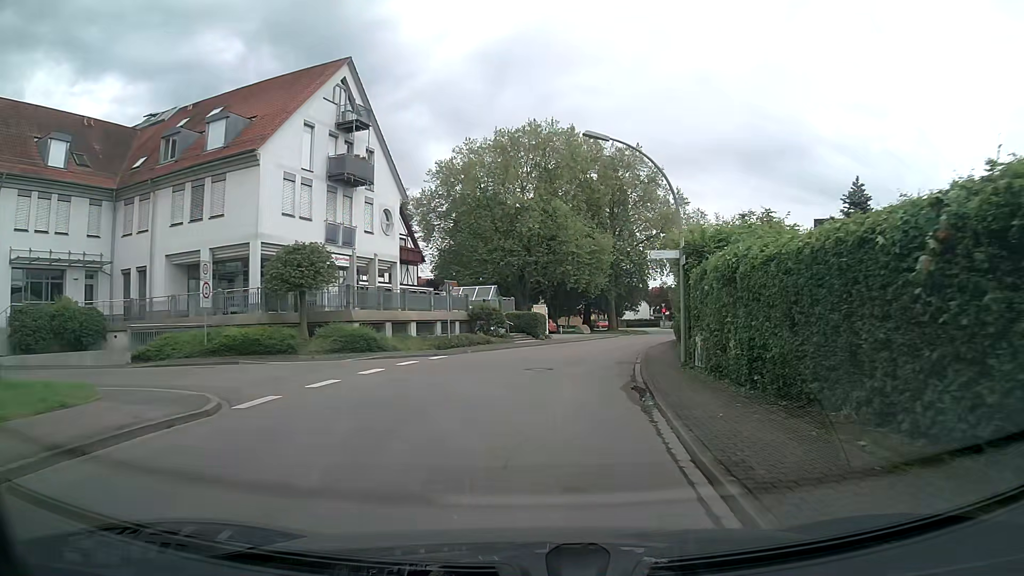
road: tertiary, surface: asphalt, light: Day
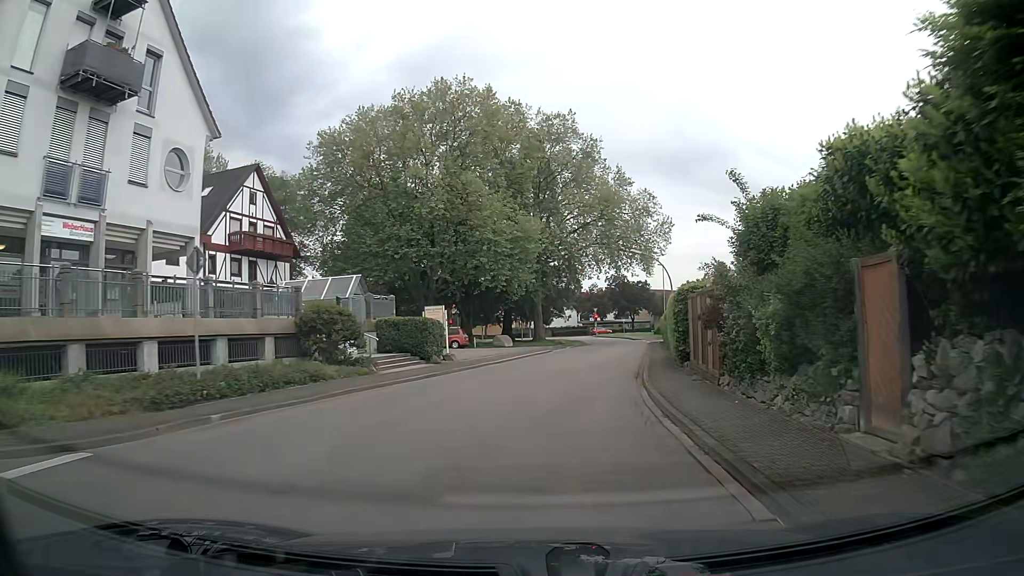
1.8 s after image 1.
(+1.0, +16.5) m; +7°
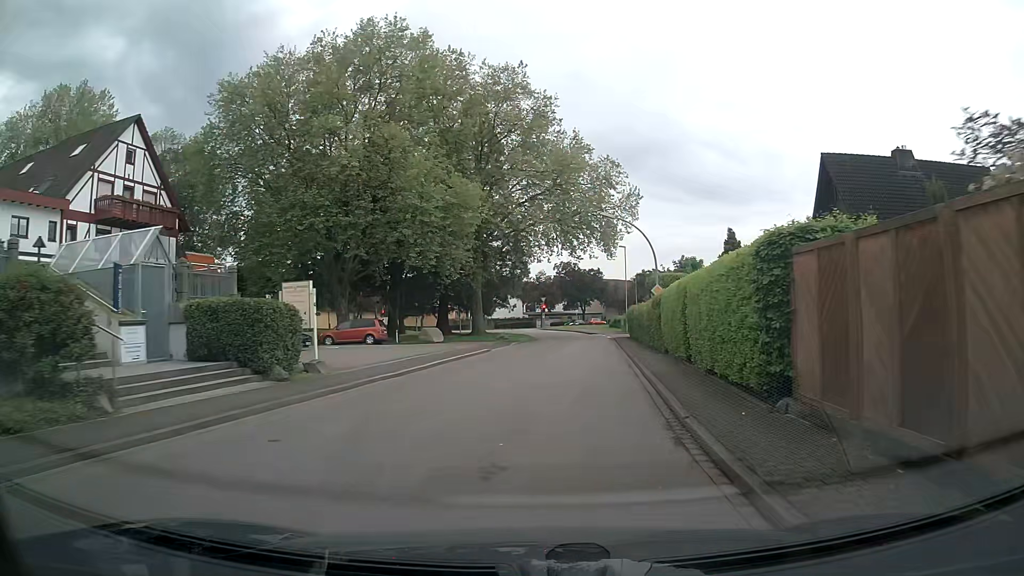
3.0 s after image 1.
(+0.5, +11.1) m; +4°
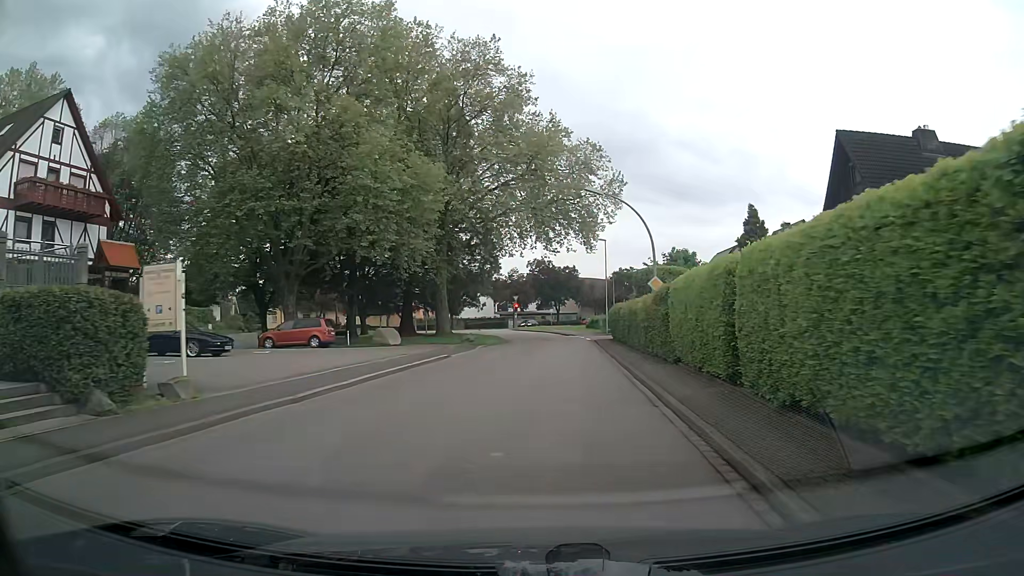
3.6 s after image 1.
(+0.1, +5.7) m; +2°
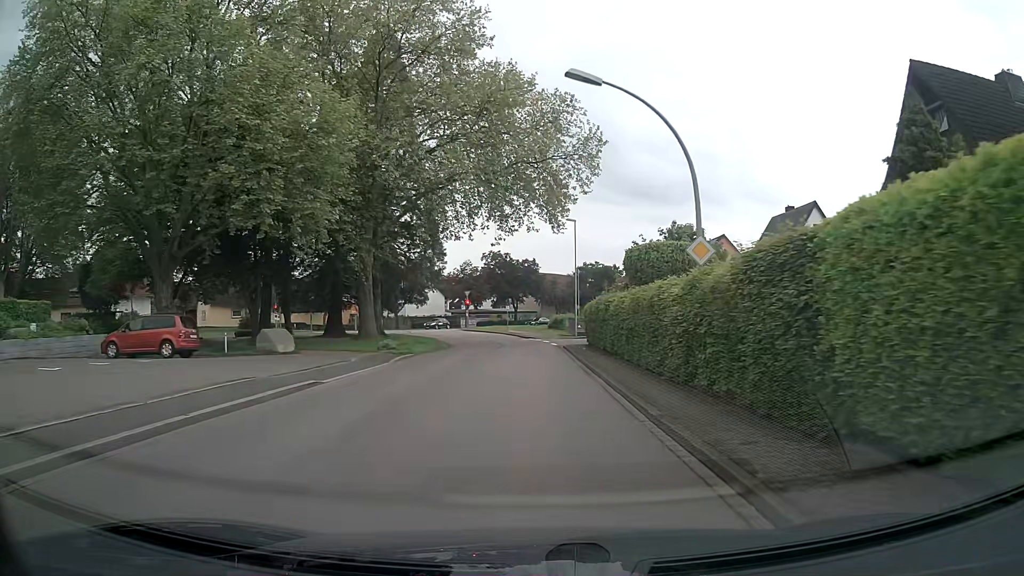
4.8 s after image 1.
(+0.4, +11.6) m; +4°
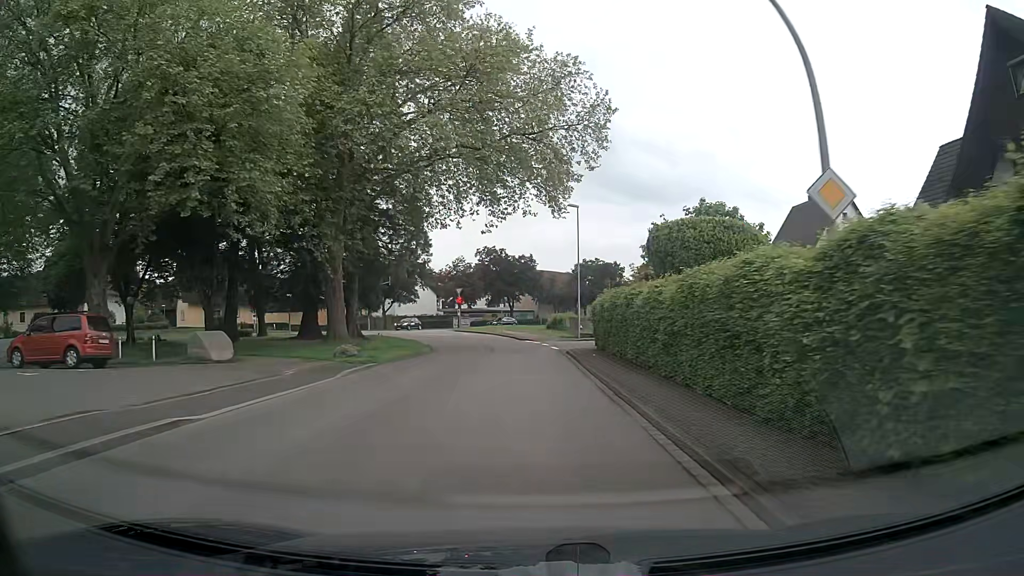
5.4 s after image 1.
(0.0, +5.8) m; 0°
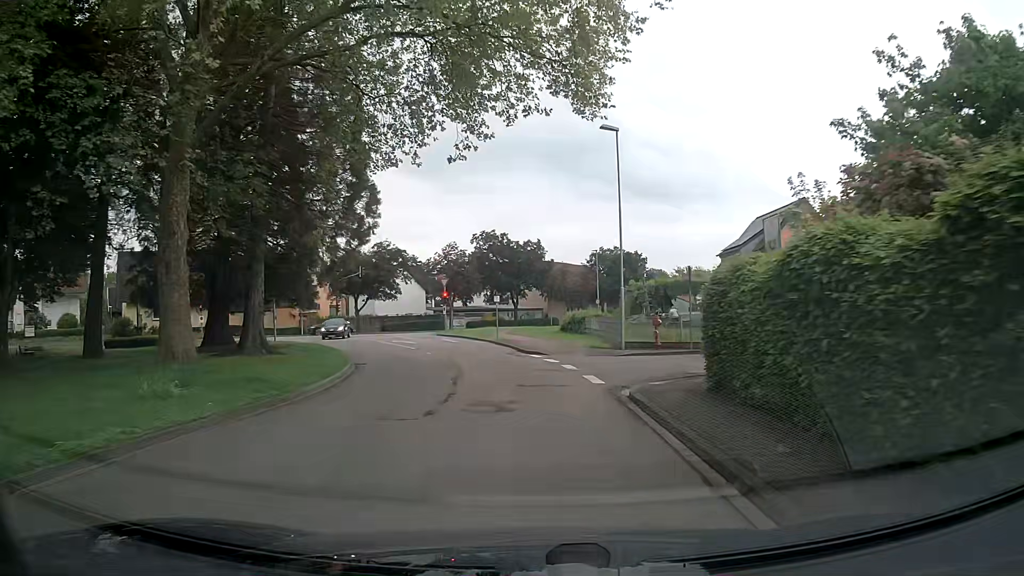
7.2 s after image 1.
(-0.1, +17.0) m; -1°
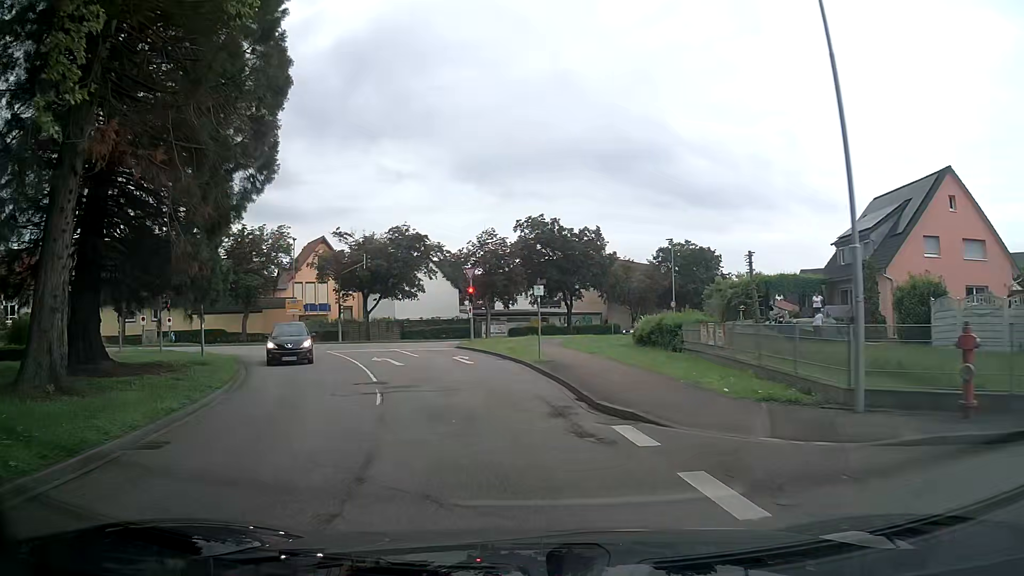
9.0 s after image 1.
(-0.3, +15.3) m; -5°
